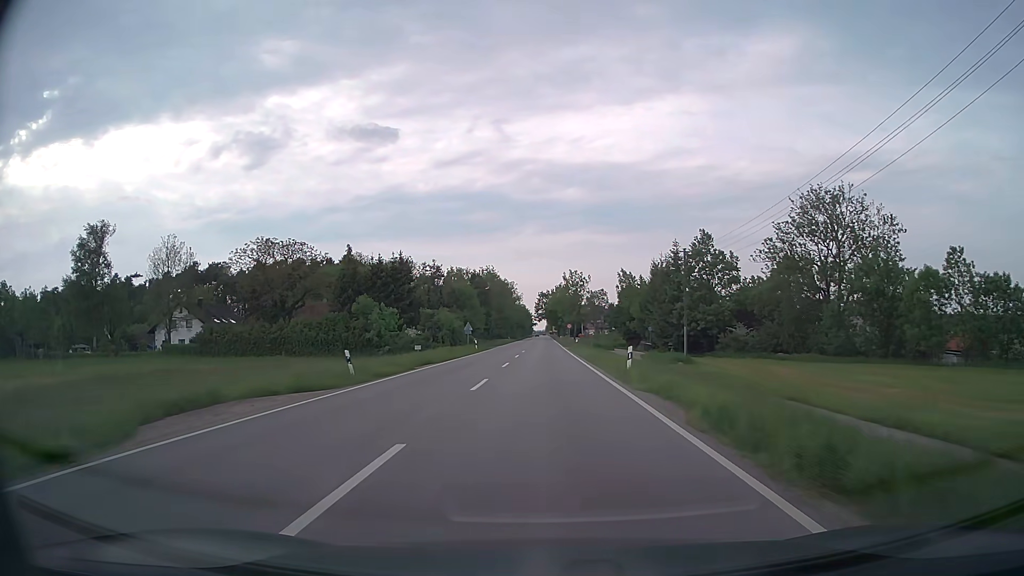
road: secondary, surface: asphalt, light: Day
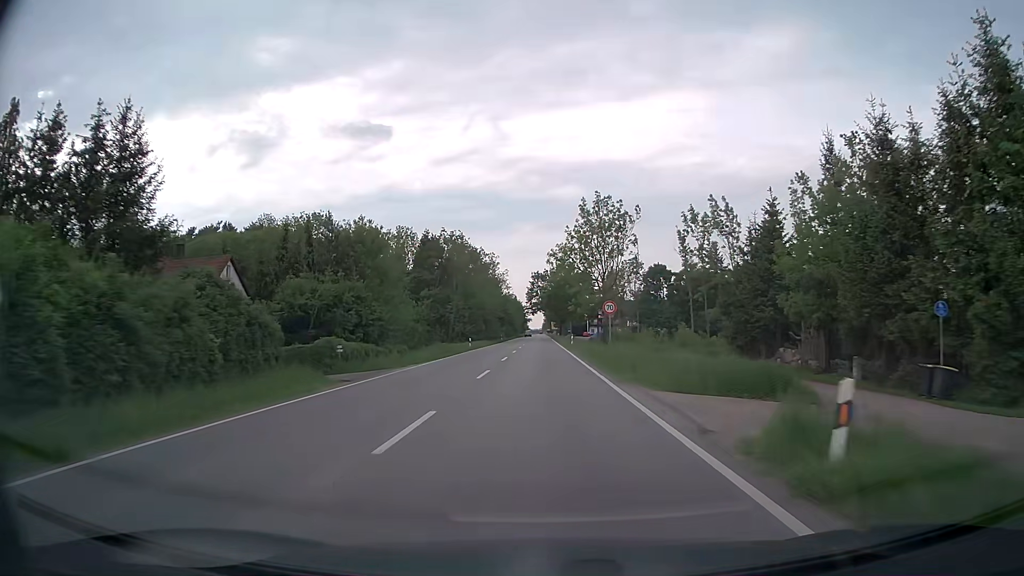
(+0.2, +56.6) m; 0°
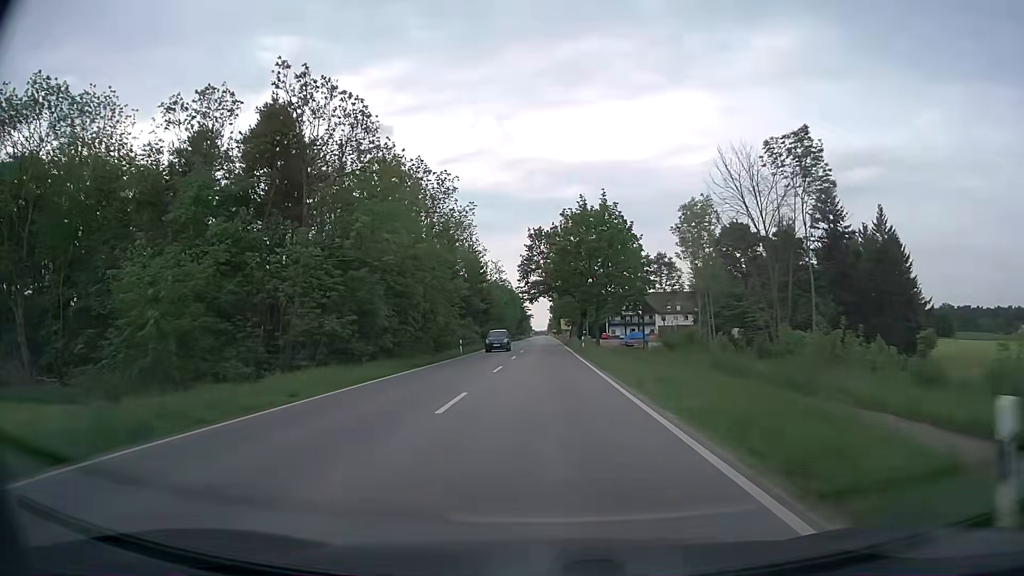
(-0.3, +56.0) m; -1°
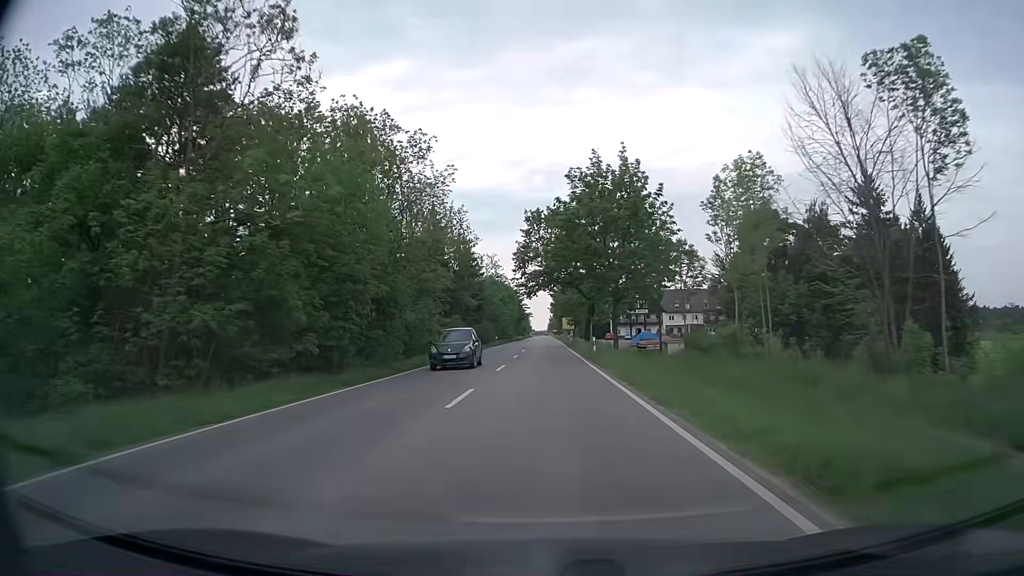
(0.0, +11.1) m; 0°
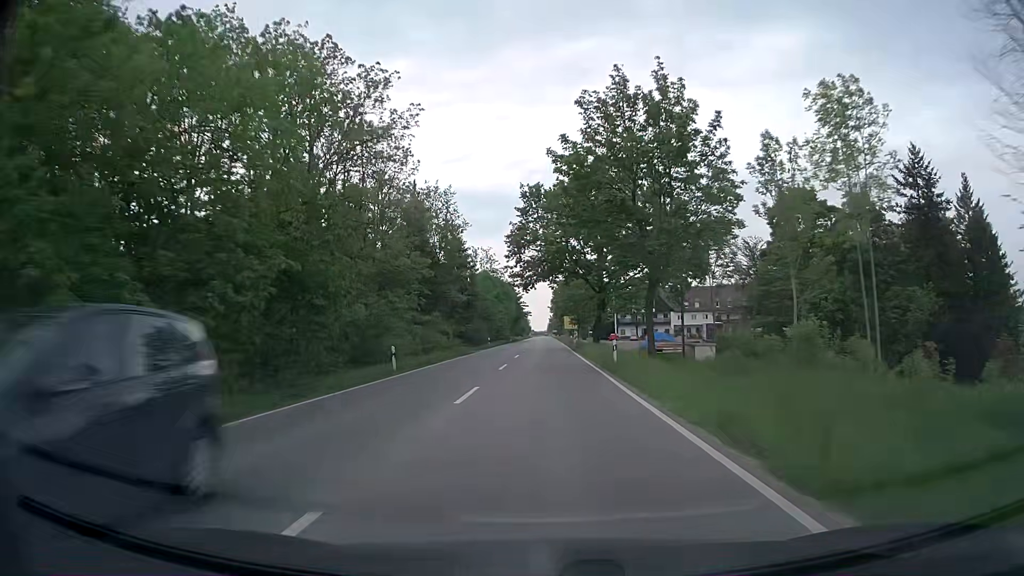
(0.0, +11.1) m; 0°
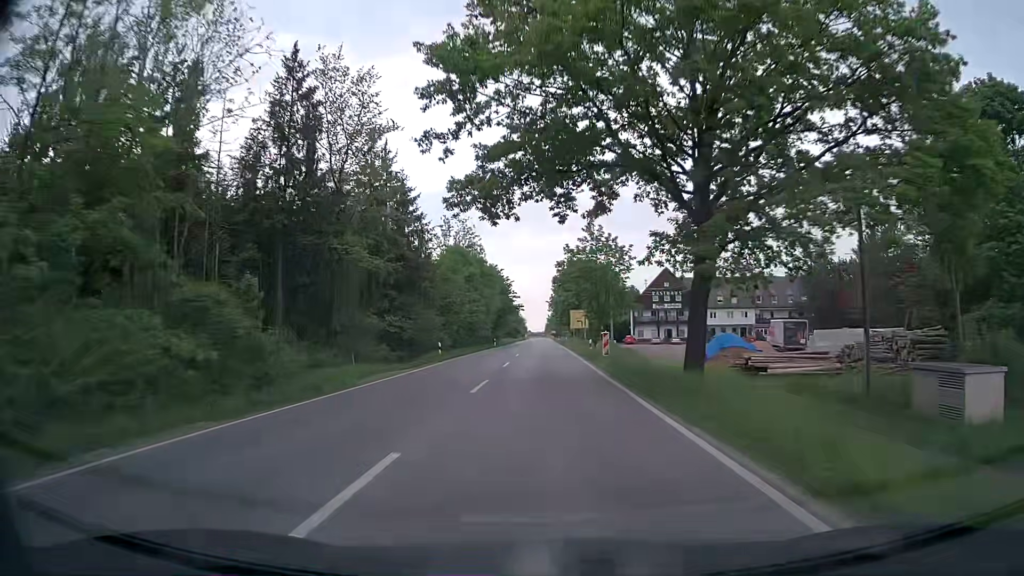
(0.0, +33.4) m; 0°
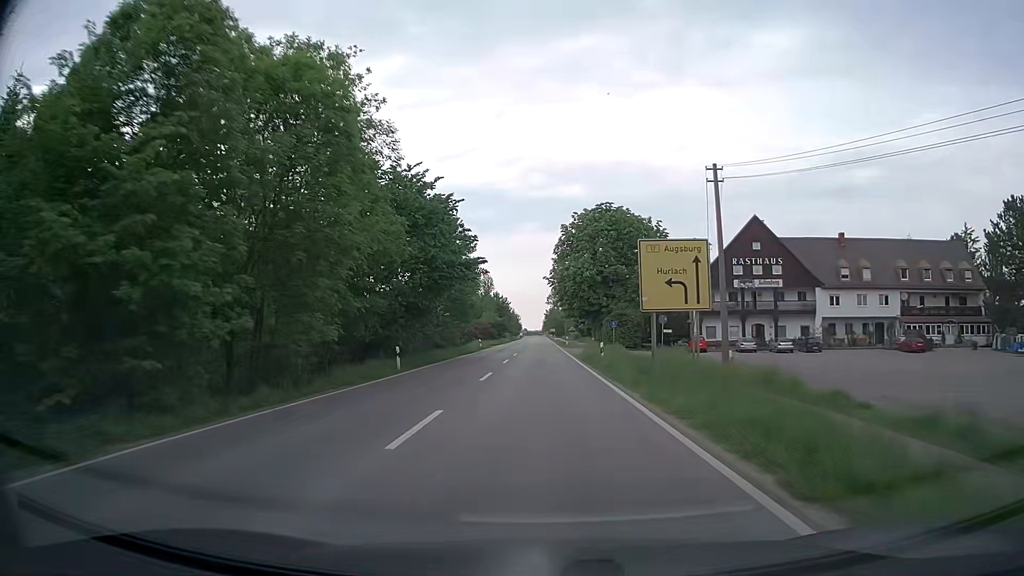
(+0.1, +55.5) m; 0°
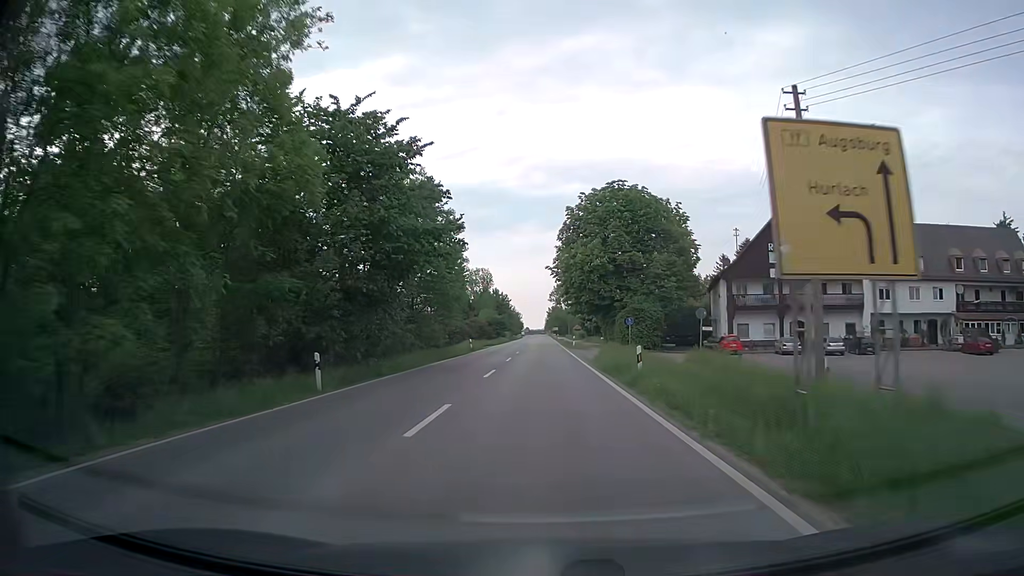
(0.0, +11.1) m; -1°
(0, +10) (0, +20) (0, +30) (0, +40) (0, +50) (0, +60) (0, +70) (0, +80) (0, +90) (0, +100) m
